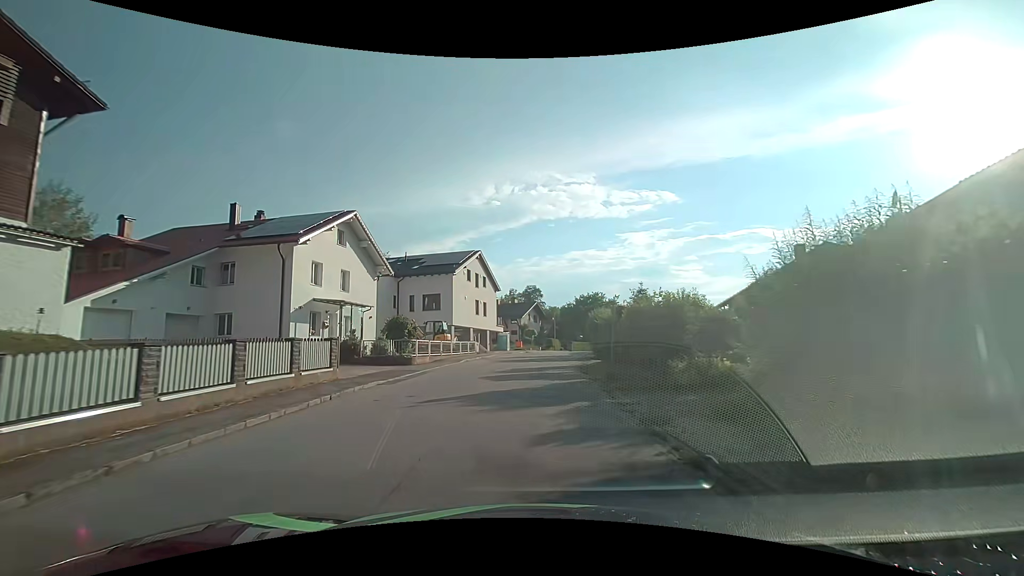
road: residential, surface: asphalt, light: Day
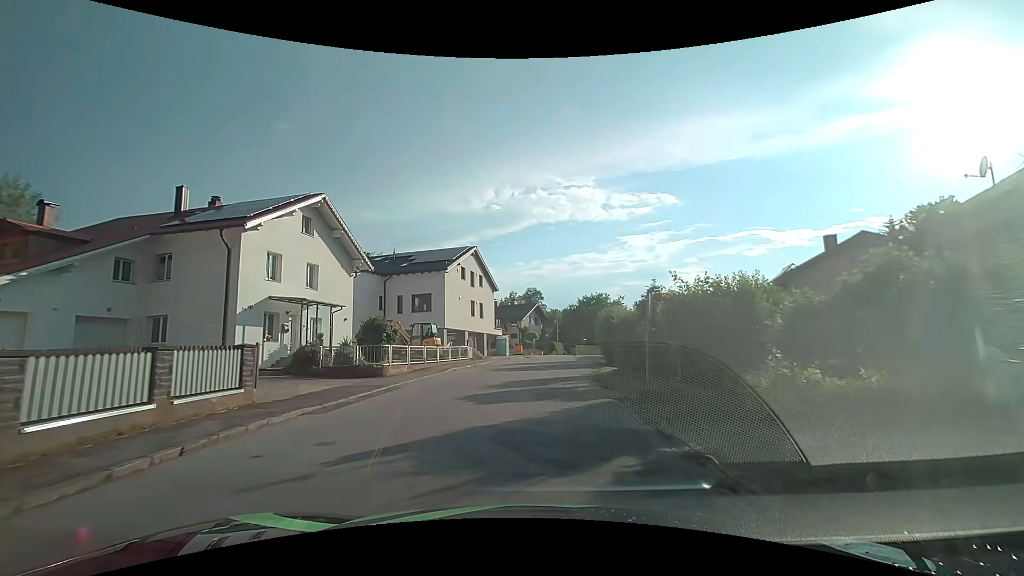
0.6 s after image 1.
(0.0, +4.7) m; 0°
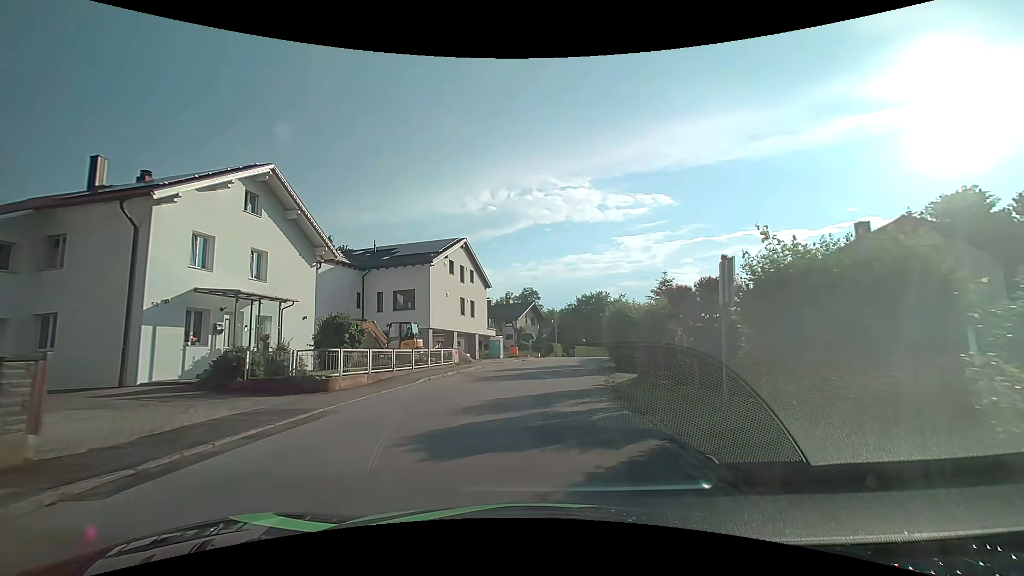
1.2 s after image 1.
(0.0, +4.7) m; 0°
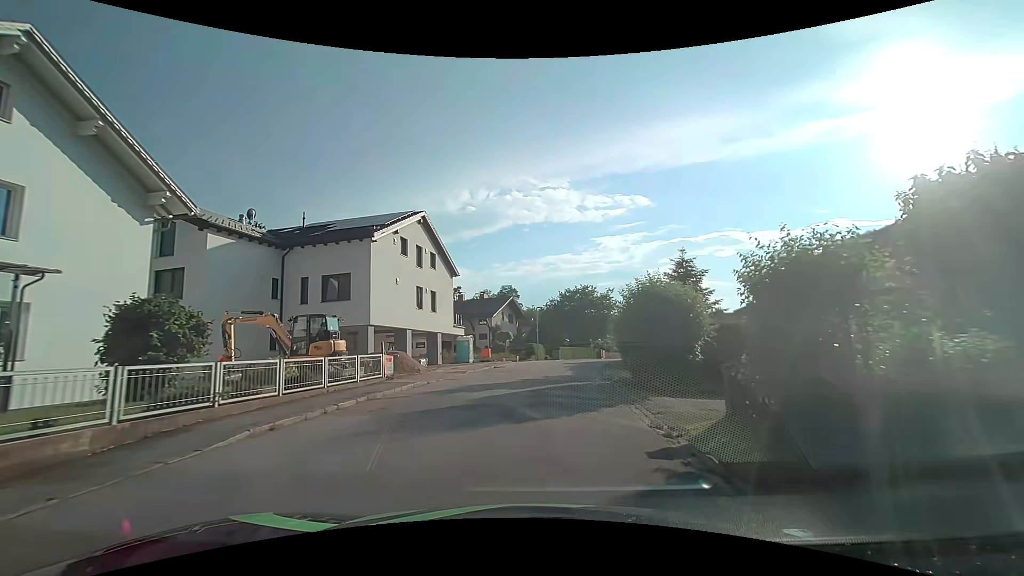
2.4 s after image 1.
(+0.1, +9.5) m; +3°
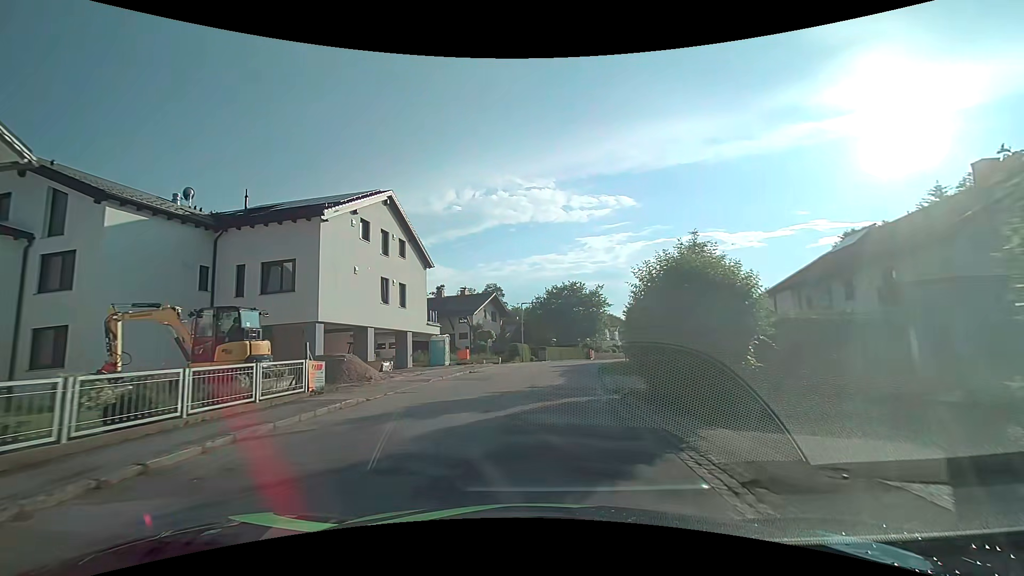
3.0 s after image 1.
(0.0, +4.8) m; +1°
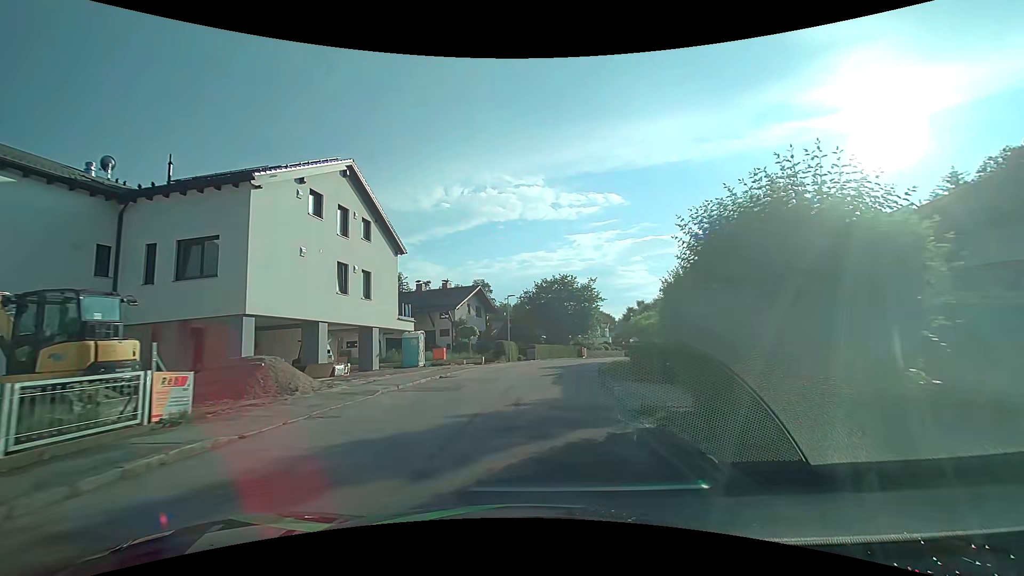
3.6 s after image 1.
(+0.1, +4.8) m; +2°
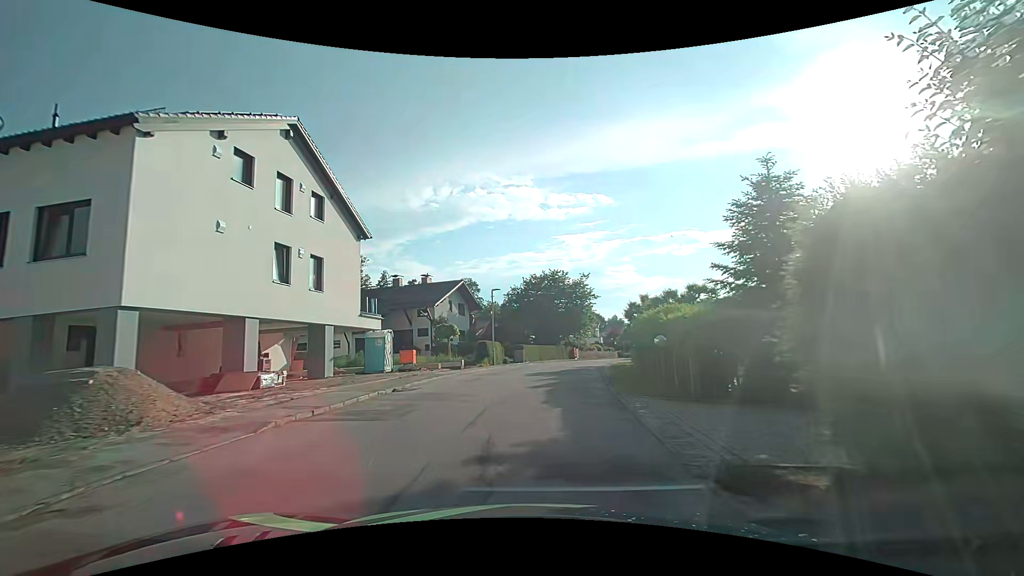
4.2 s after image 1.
(+0.1, +4.9) m; +2°
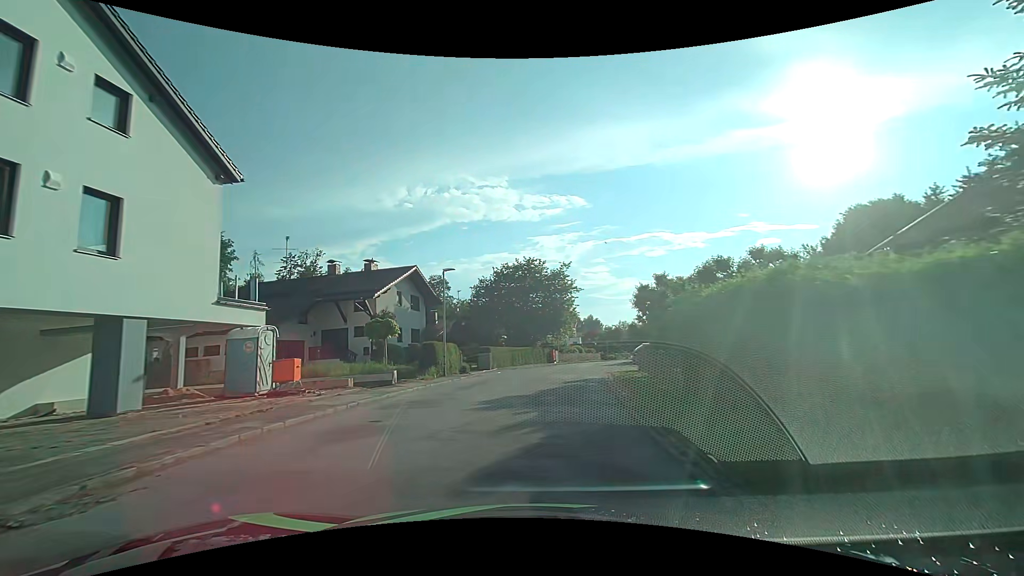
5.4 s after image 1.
(+0.2, +9.9) m; +3°
(0, +10) (+1, +20) (+2, +30) (+4, +40) (+7, +49) (+11, +59) (+14, +68) (+18, +77) (+22, +87) (+25, +96) m
